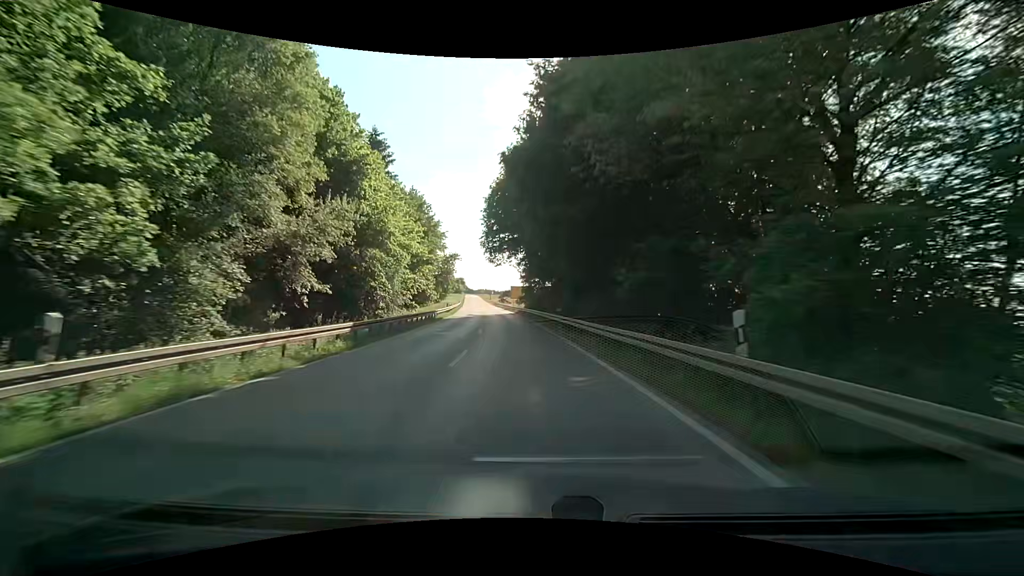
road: secondary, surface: asphalt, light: Day
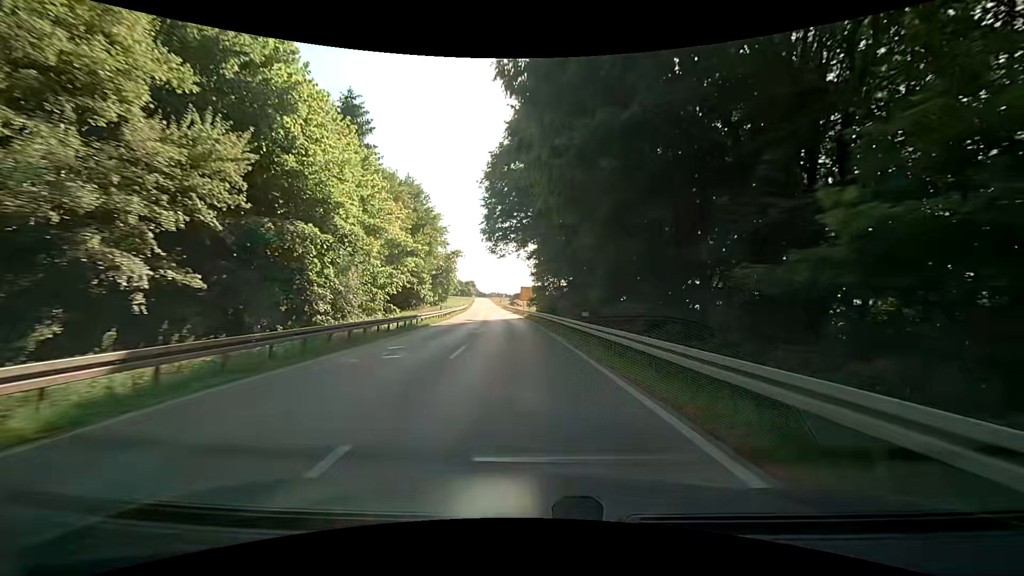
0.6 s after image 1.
(-0.2, +10.5) m; -2°
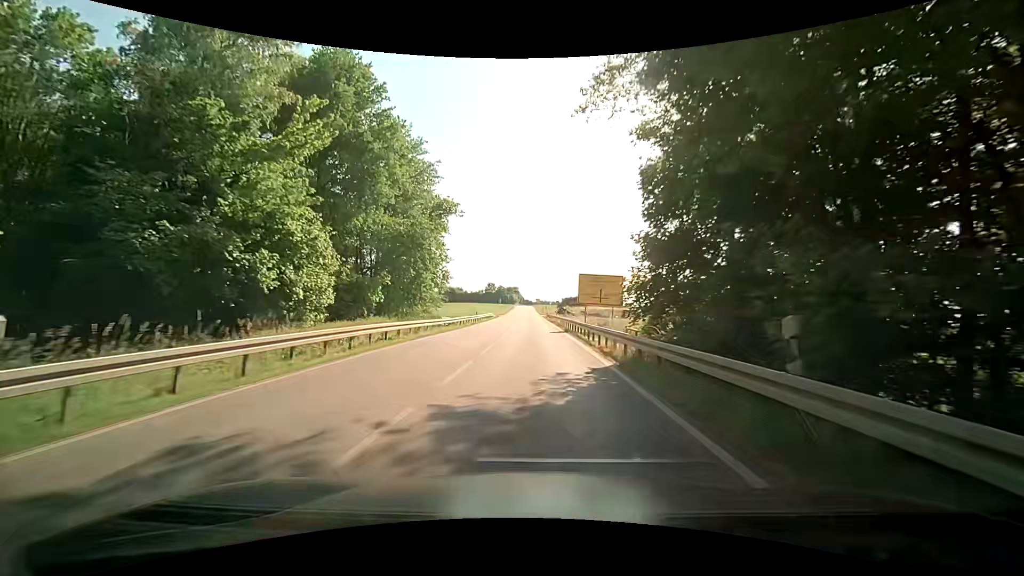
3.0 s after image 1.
(-1.9, +40.6) m; -5°
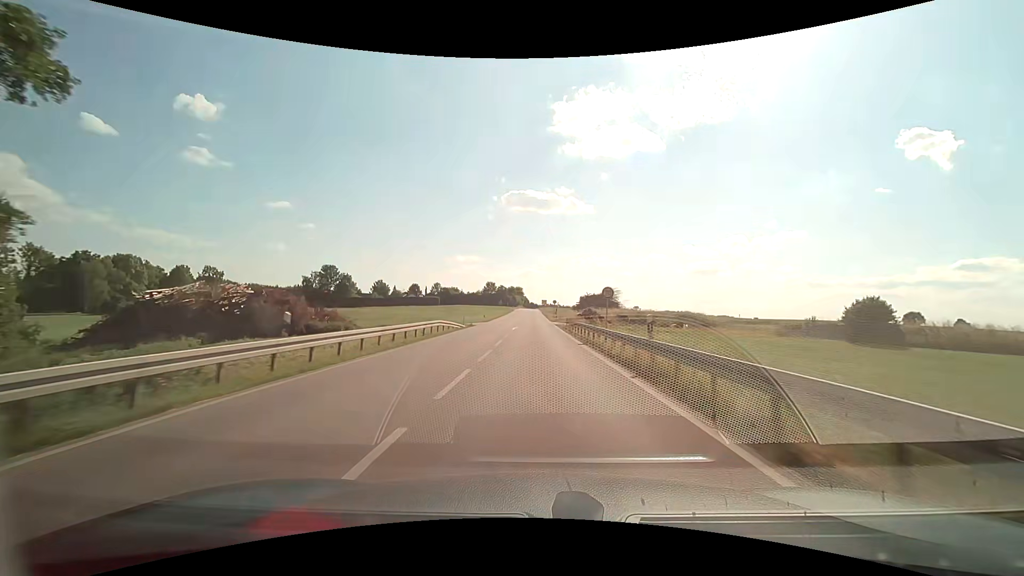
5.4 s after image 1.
(-0.4, +43.5) m; -1°
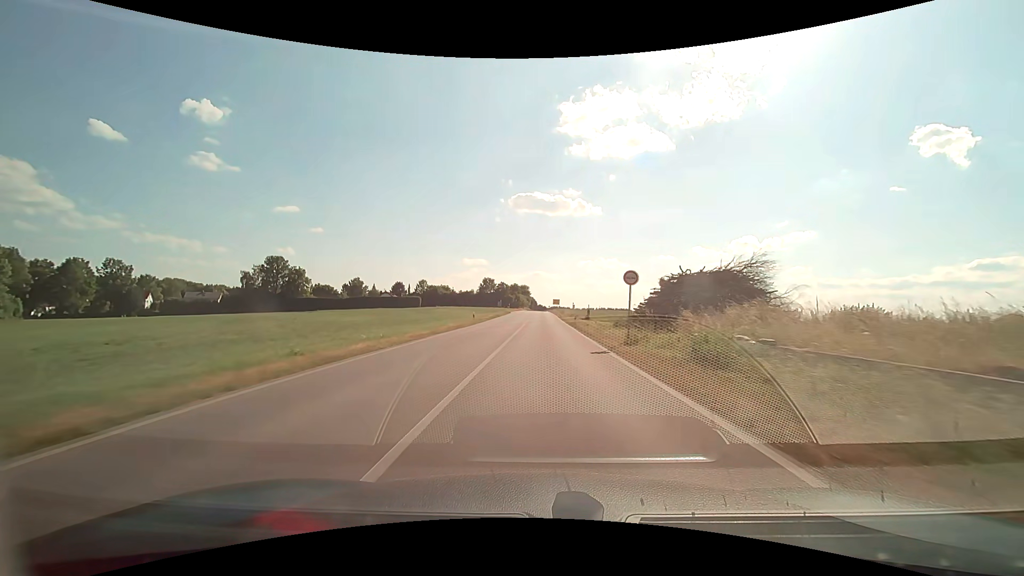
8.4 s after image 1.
(-0.5, +59.8) m; -1°
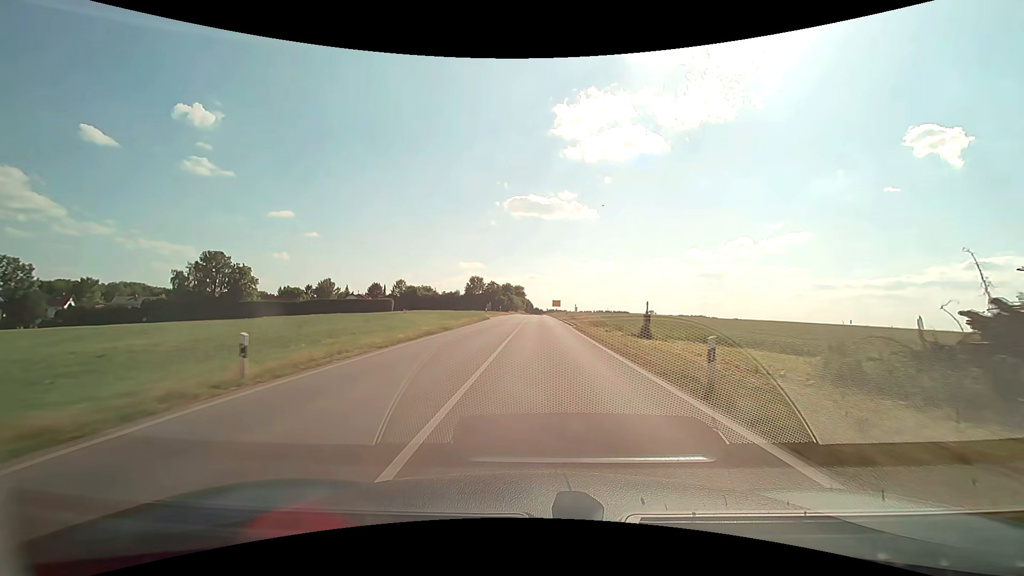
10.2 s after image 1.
(+0.1, +34.0) m; 0°
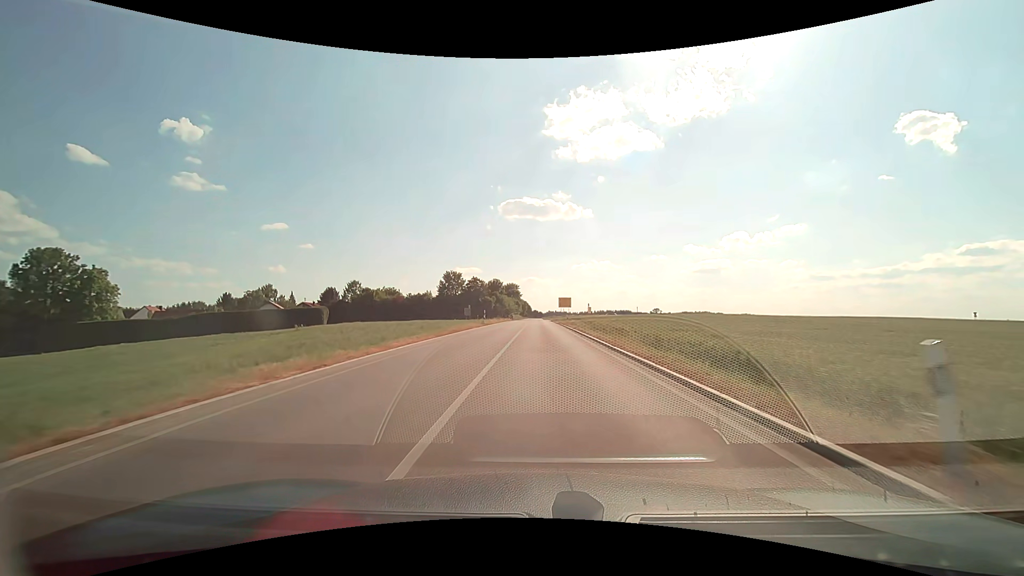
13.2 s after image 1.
(+0.1, +52.9) m; 0°
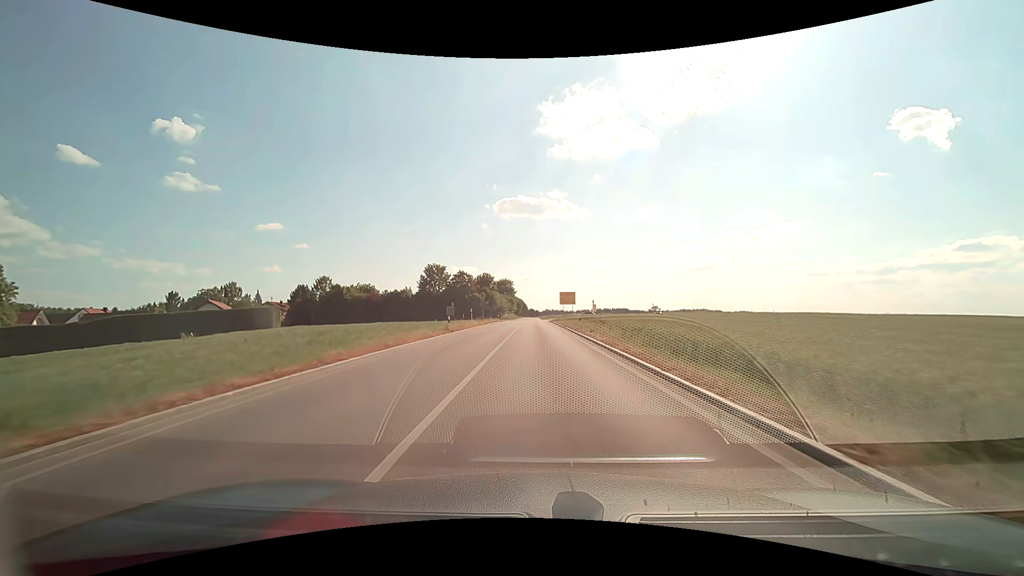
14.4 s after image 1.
(+0.1, +20.5) m; 0°
(0, +10) (0, +20) (0, +30) (0, +40) (0, +50) (0, +60) (0, +70) (-1, +80) (-1, +90) (-1, +100) m
